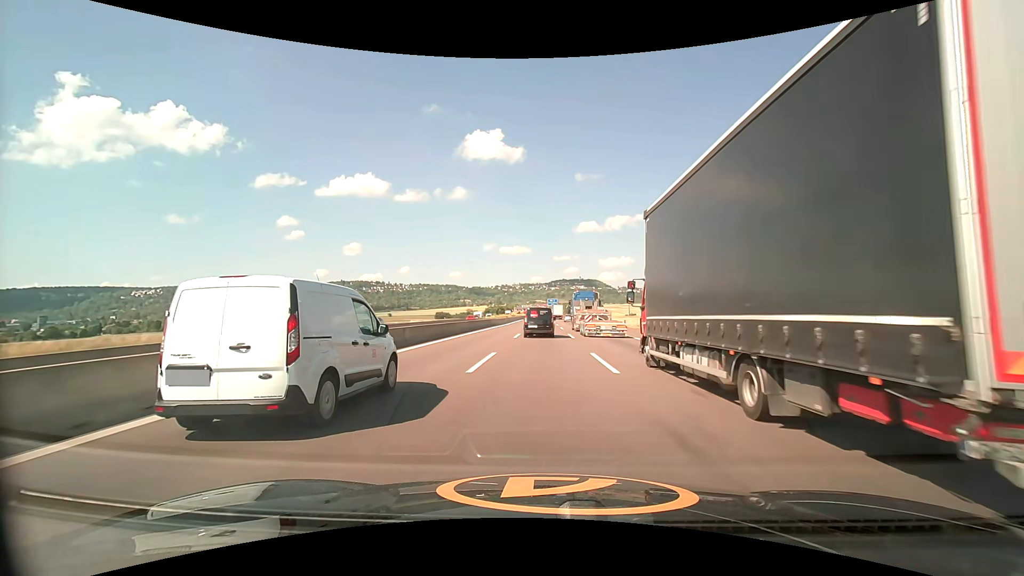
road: motorway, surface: asphalt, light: Day
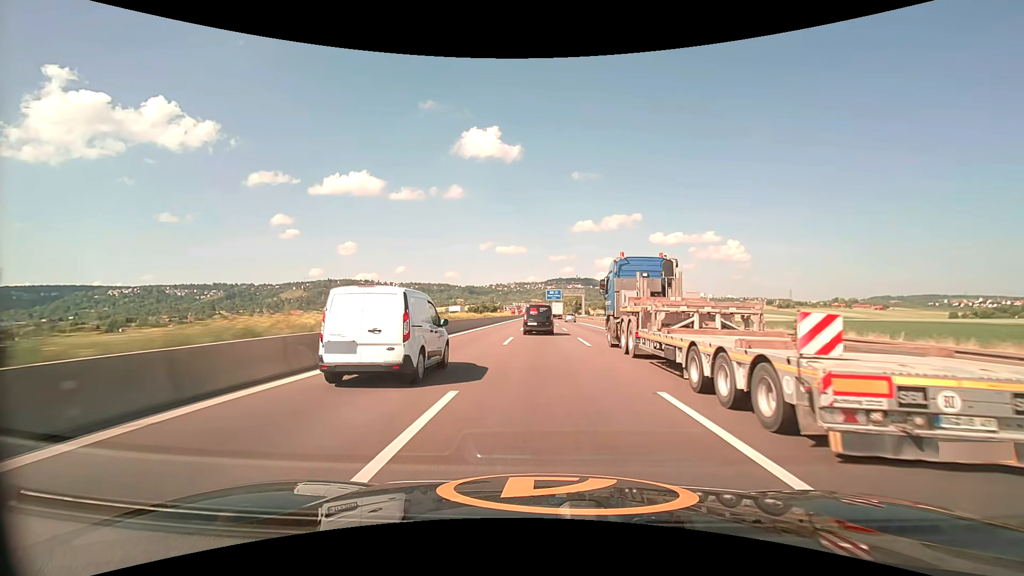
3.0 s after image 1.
(+0.3, +80.7) m; +1°
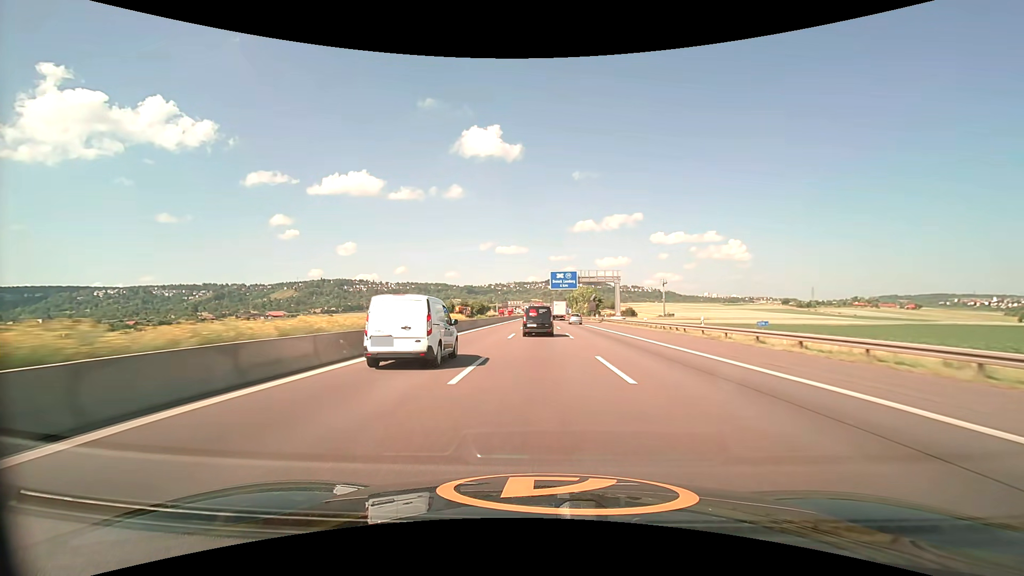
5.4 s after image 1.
(+0.1, +64.7) m; 0°
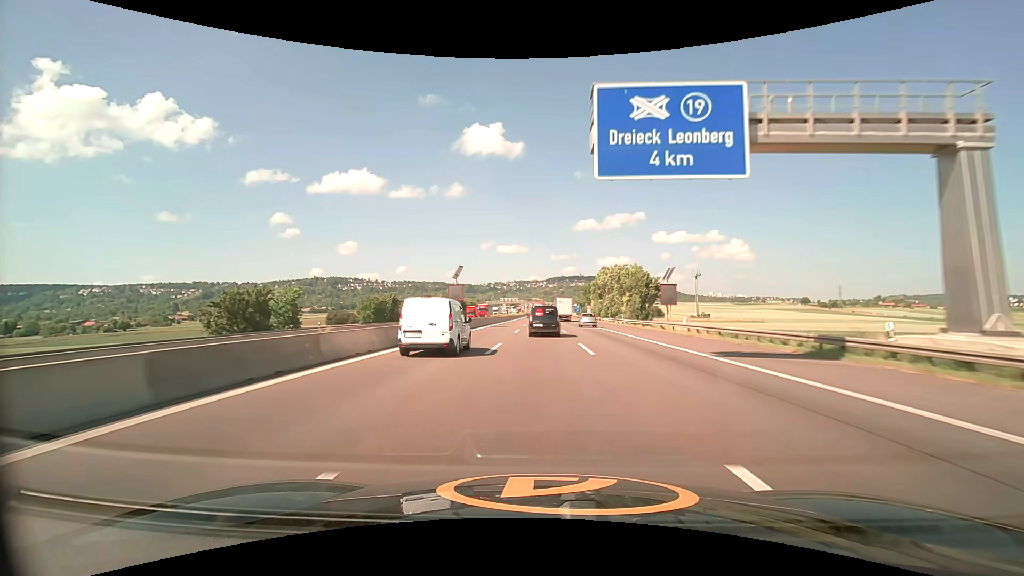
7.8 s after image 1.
(-0.3, +64.9) m; 0°
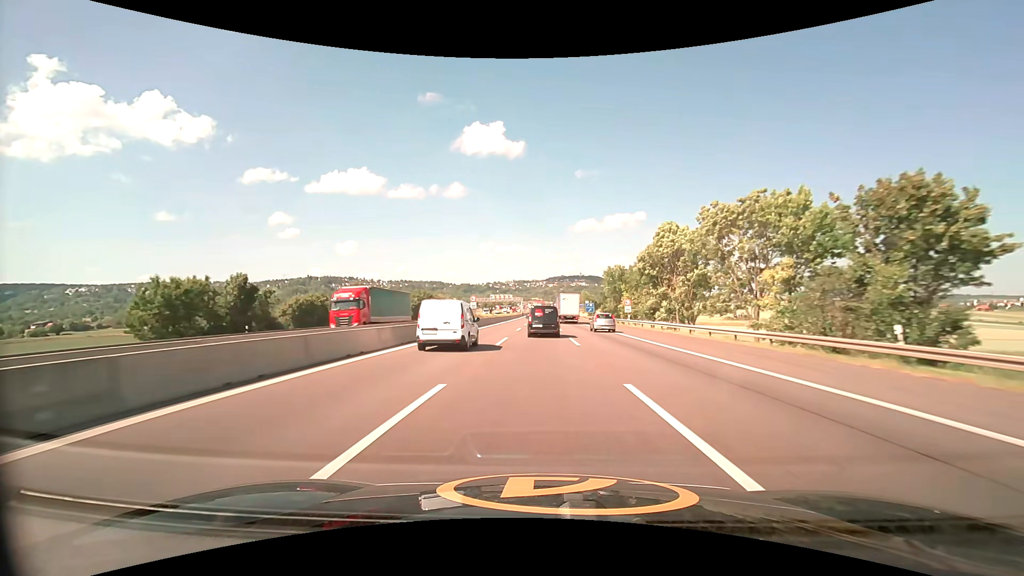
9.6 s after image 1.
(0.0, +48.7) m; 0°
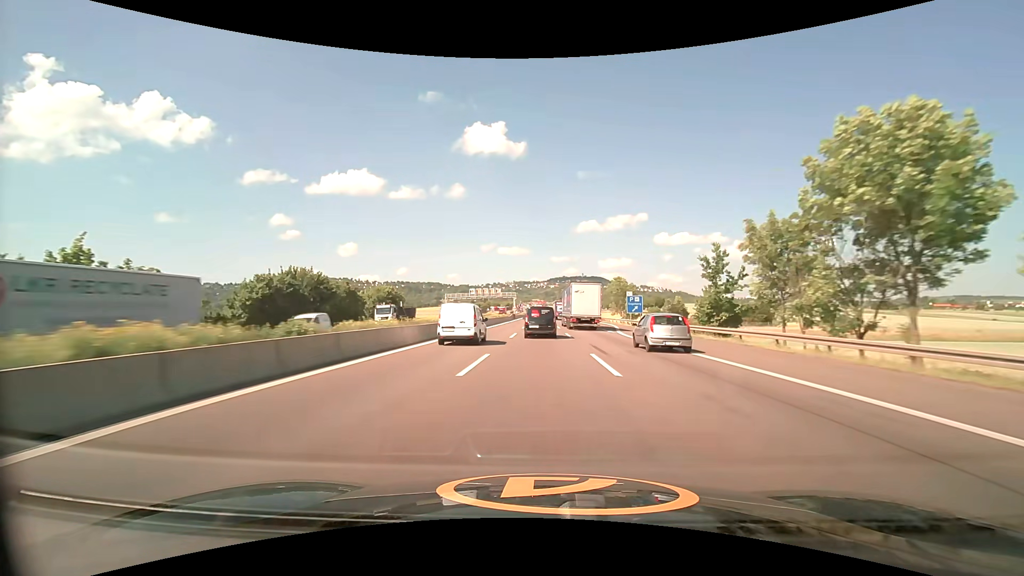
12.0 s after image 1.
(0.0, +64.3) m; 0°
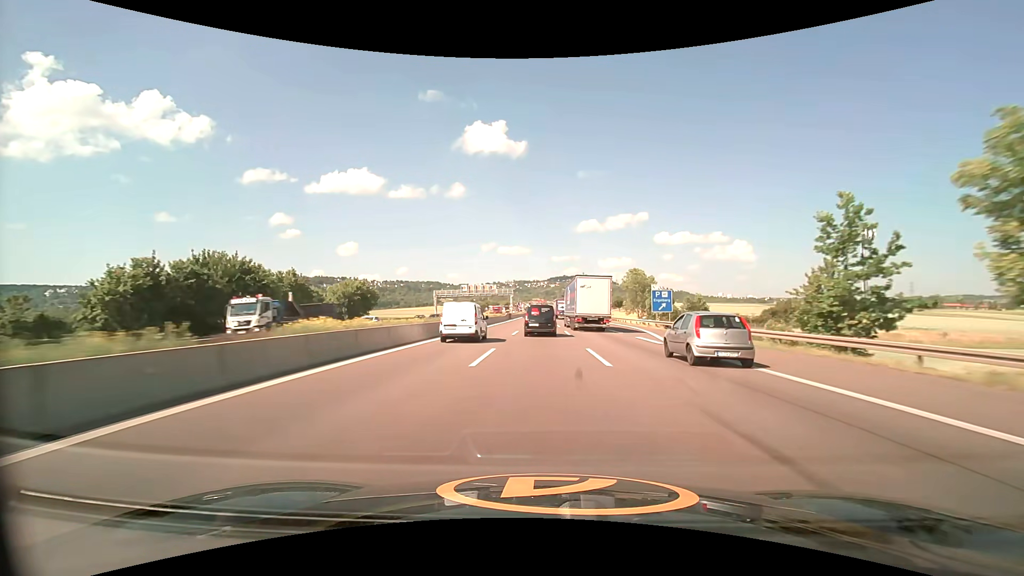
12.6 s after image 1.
(0.0, +16.2) m; 0°
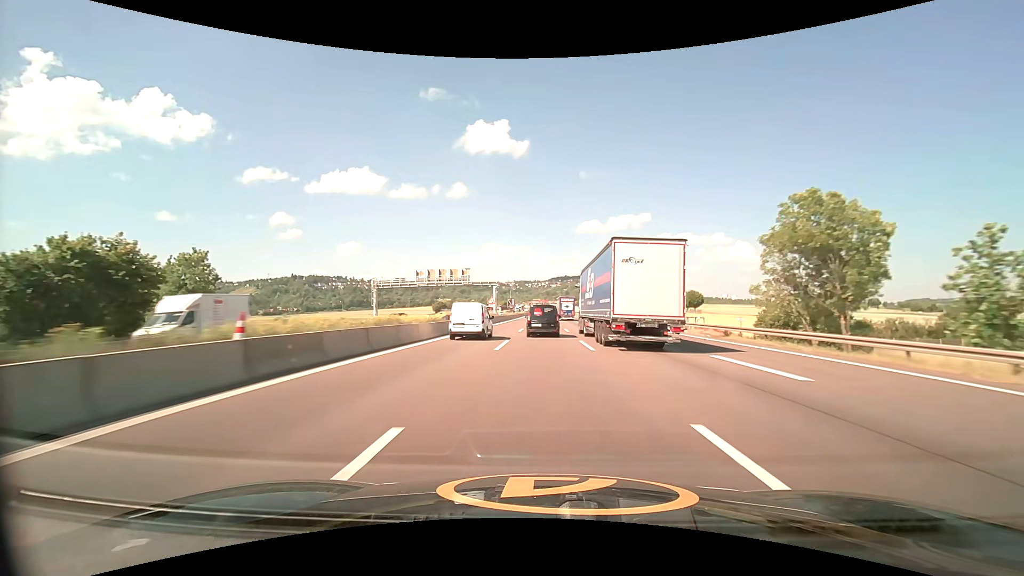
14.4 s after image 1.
(0.0, +48.7) m; 0°
(0, +10) (0, +20) (0, +30) (0, +40) (0, +50) (0, +60) (0, +70) (0, +80) (0, +90) (0, +100) m
